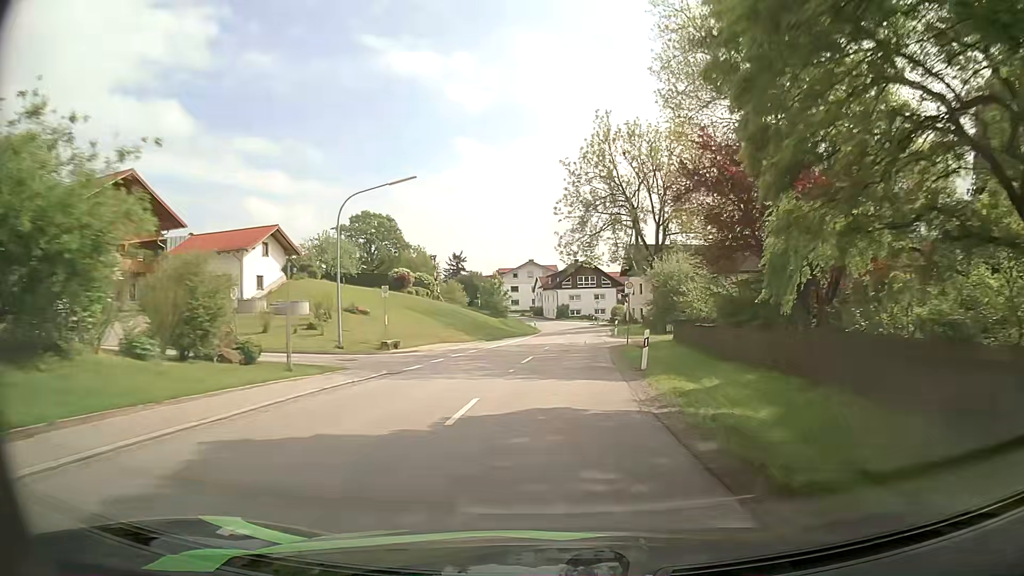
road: secondary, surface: asphalt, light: Day
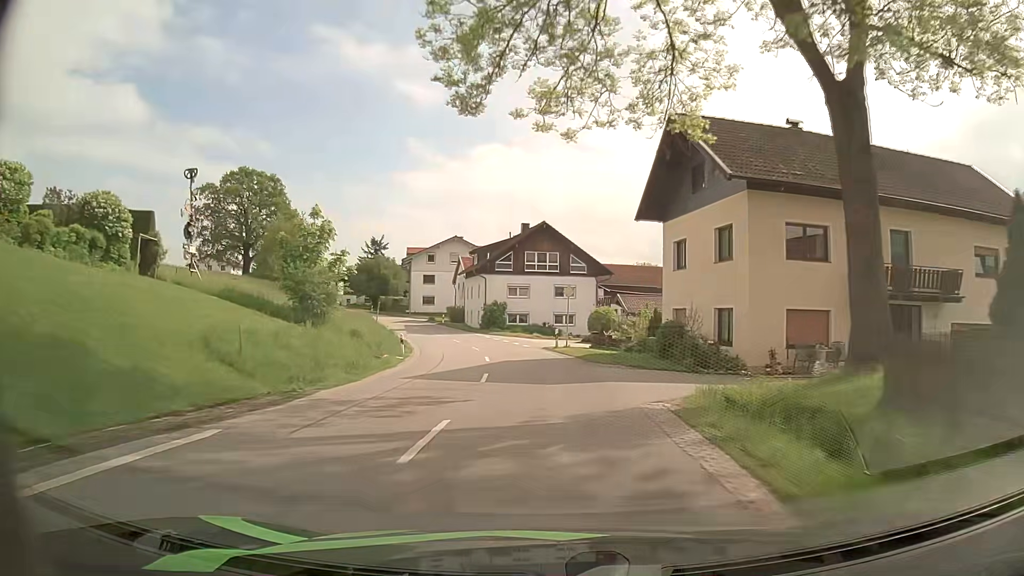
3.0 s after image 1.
(+3.1, +50.6) m; +4°
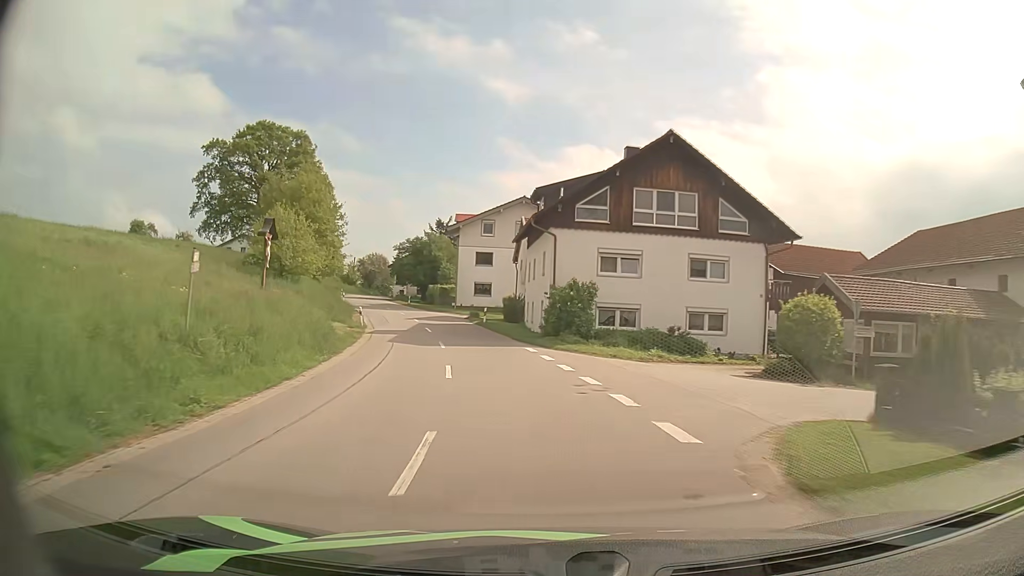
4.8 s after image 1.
(-1.2, +28.3) m; -7°
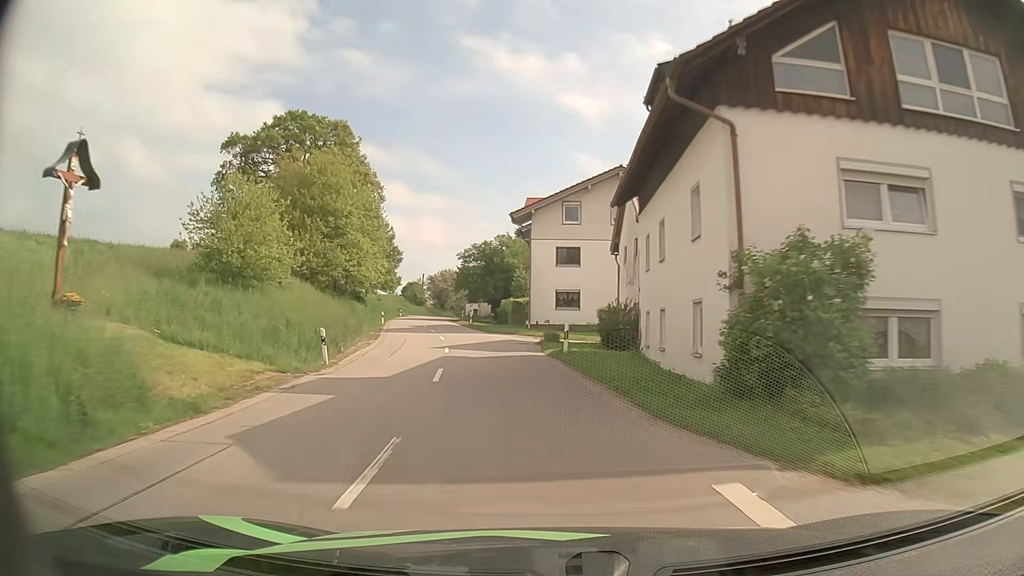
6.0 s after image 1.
(-1.3, +18.4) m; -8°
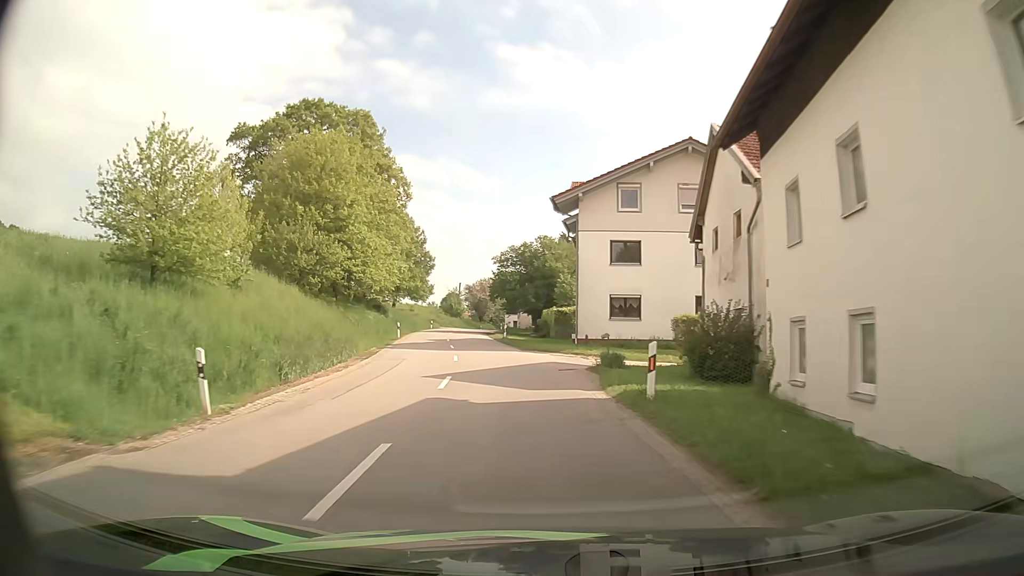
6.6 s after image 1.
(-0.4, +9.4) m; -4°
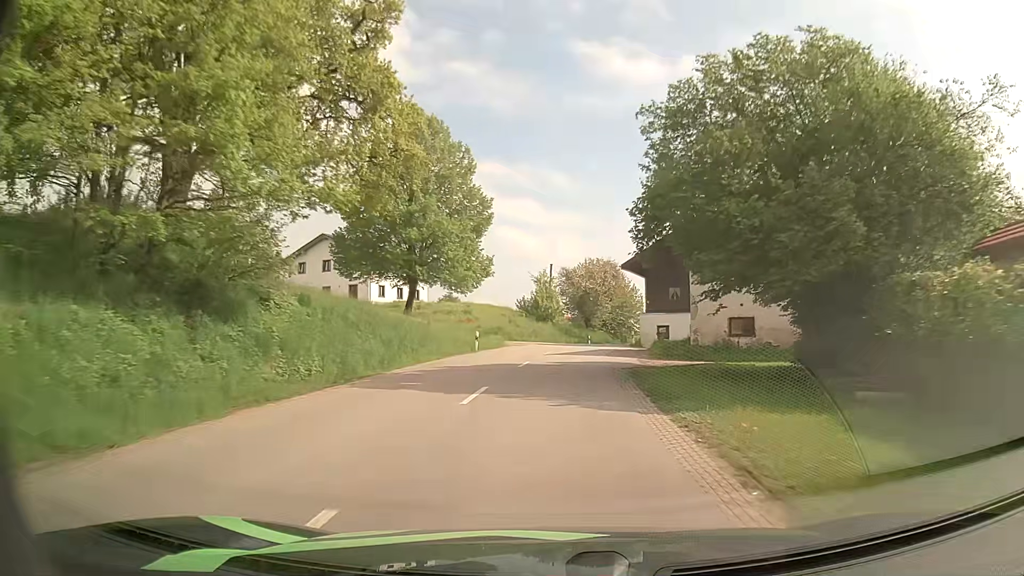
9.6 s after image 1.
(-5.3, +47.9) m; -8°
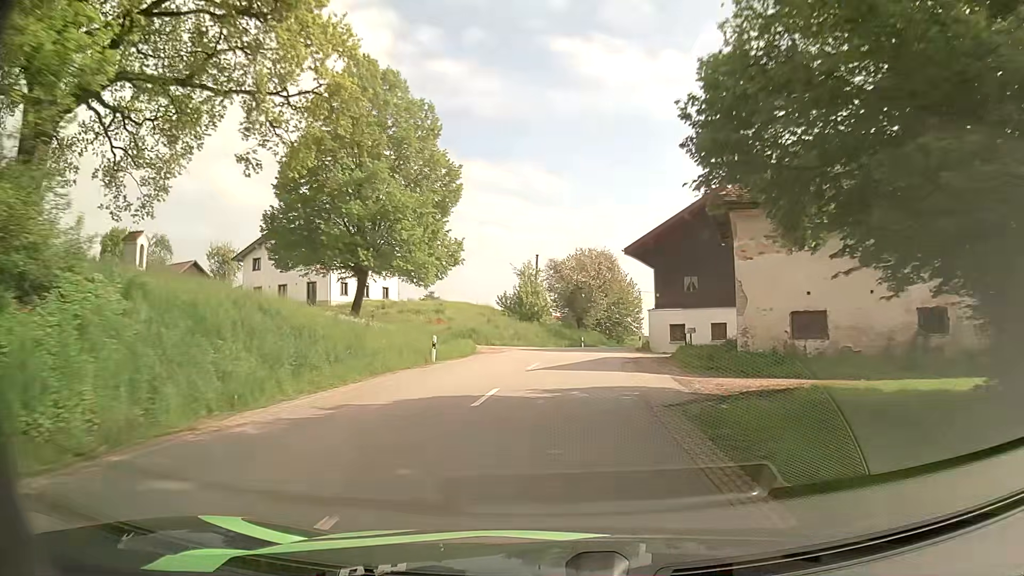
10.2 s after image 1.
(0.0, +9.5) m; +1°
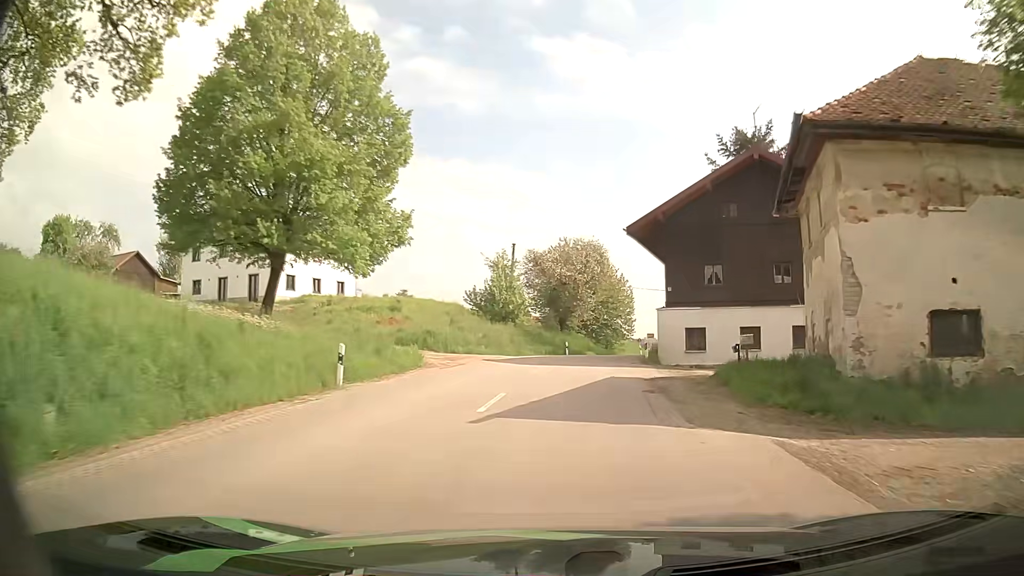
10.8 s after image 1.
(+0.1, +9.3) m; +2°
(0, +10) (+1, +20) (+2, +30) (+4, +40) (+7, +49) (+10, +59) (+13, +68) (+16, +78) (+17, +88) (+18, +98) m
